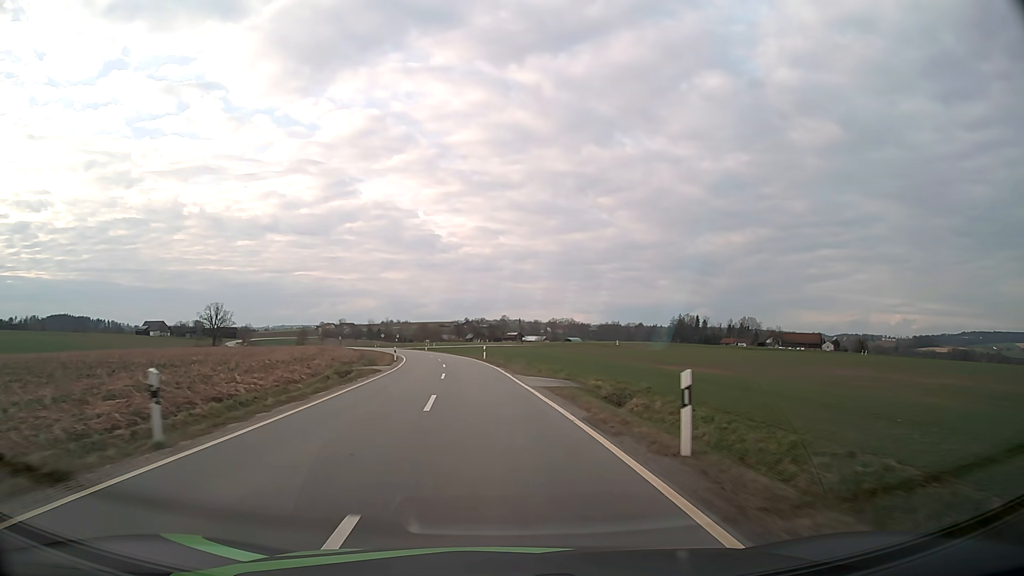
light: Day
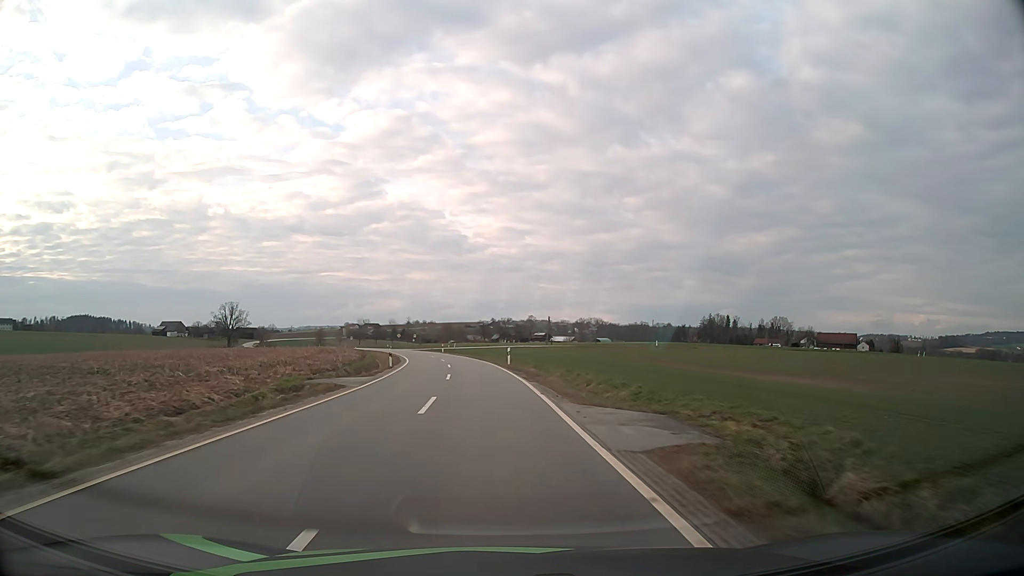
(-0.2, +12.7) m; -2°
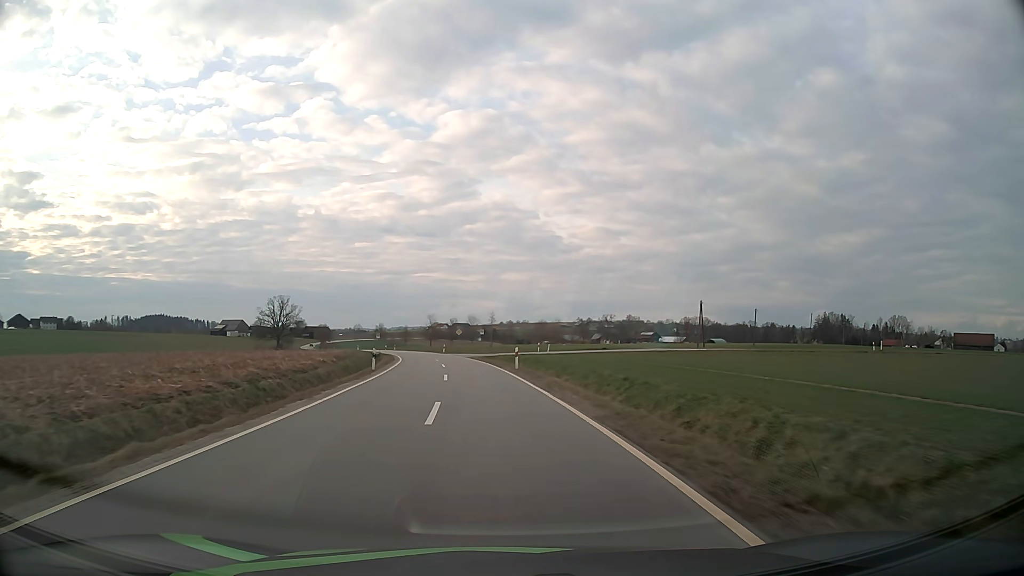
(-3.7, +50.8) m; -8°
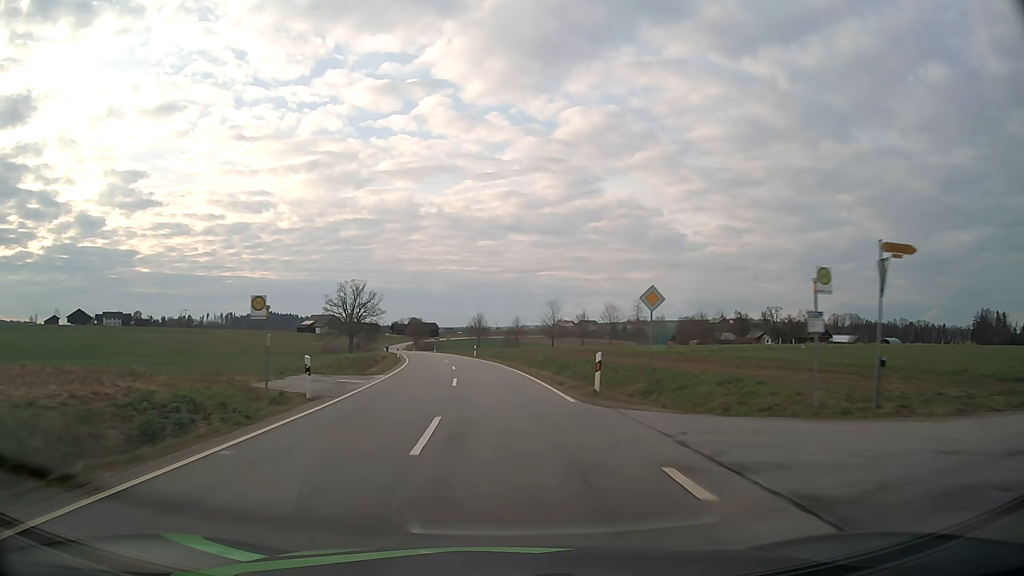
(-6.5, +63.7) m; -11°
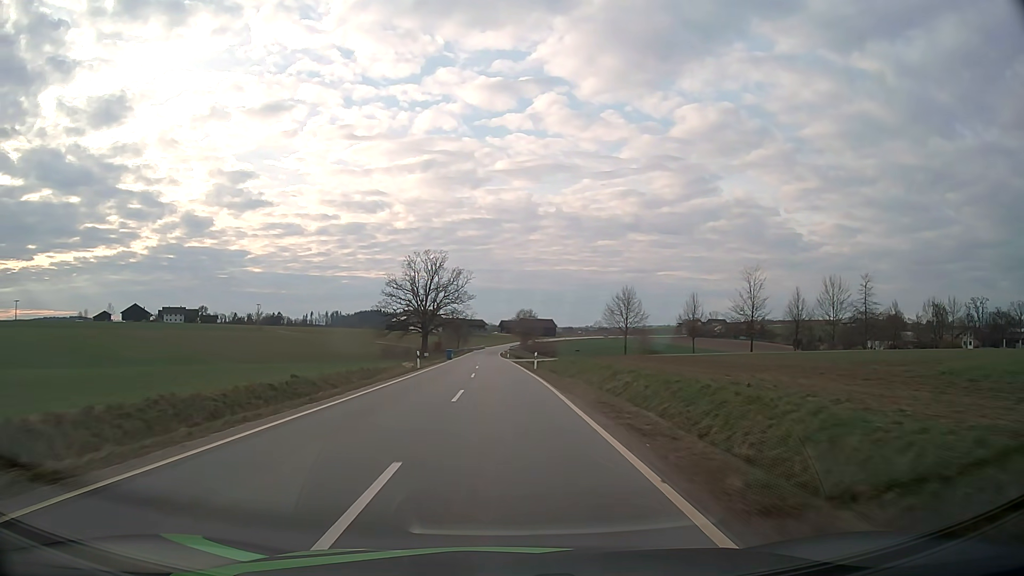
(-5.7, +65.2) m; -10°
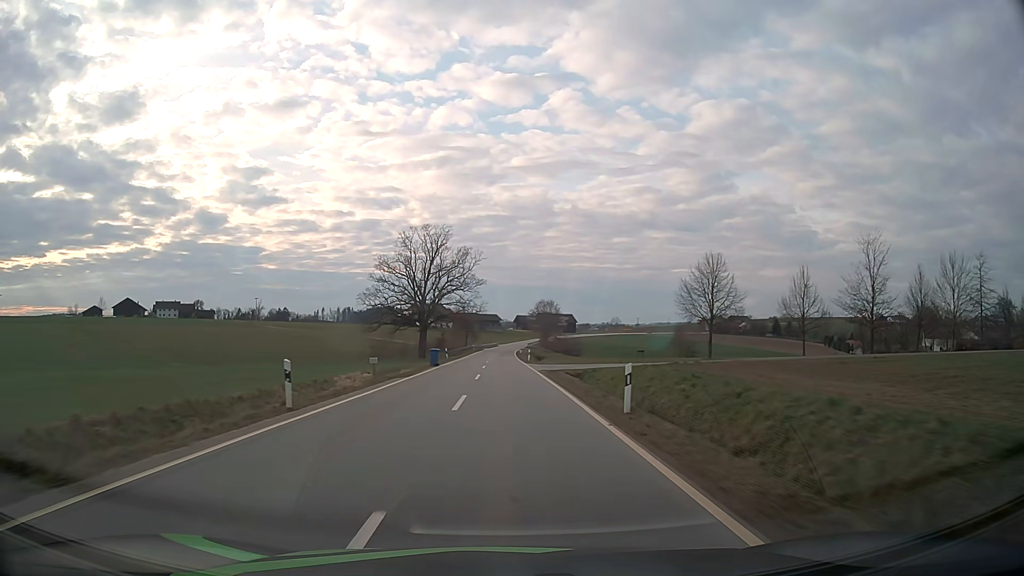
(-0.4, +26.8) m; -1°
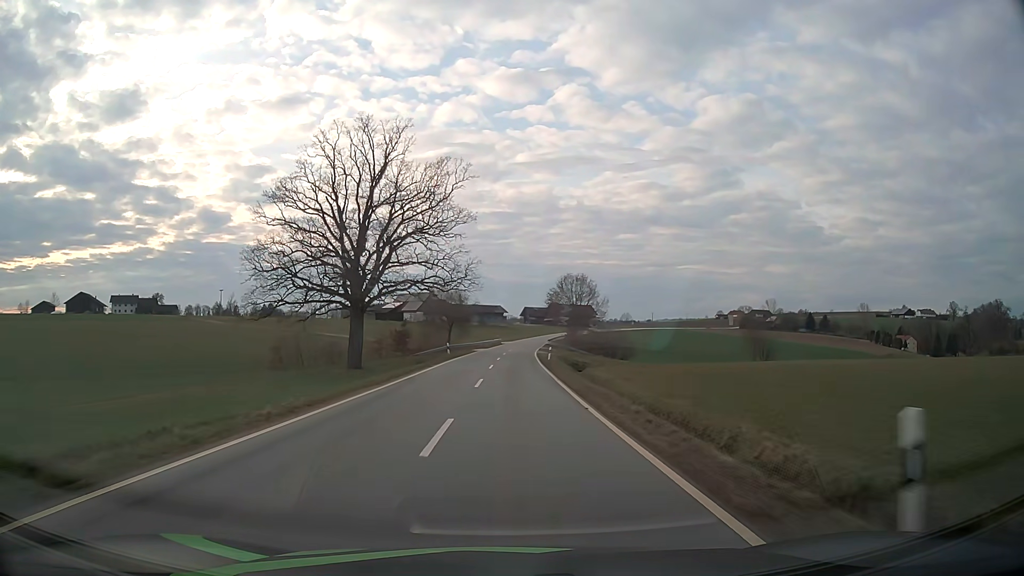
(-0.5, +54.5) m; -1°
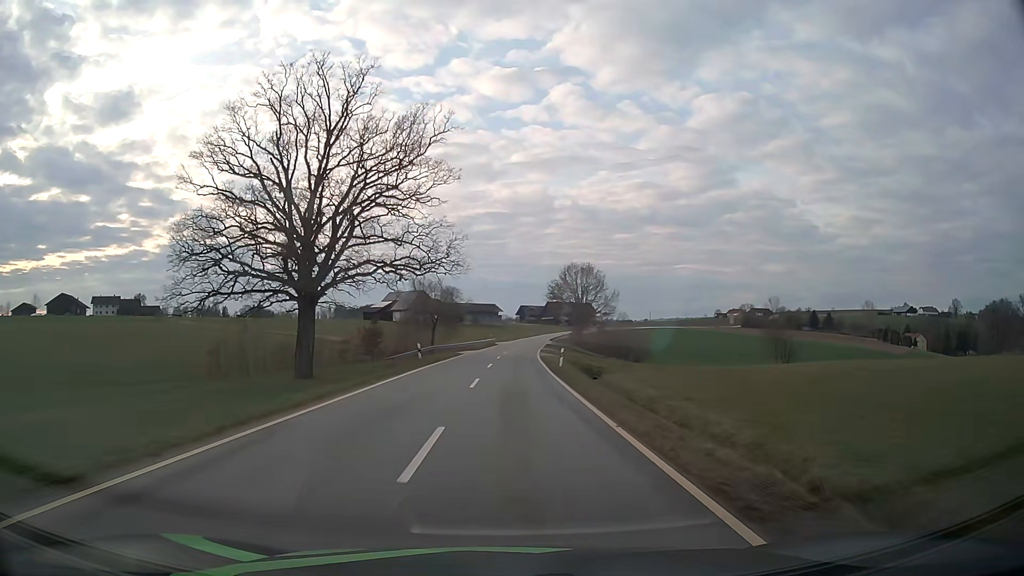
(+0.1, +13.8) m; +1°
(0, +10) (0, +20) (0, +30) (0, +40) (+1, +50) (+1, +60) (+2, +70) (+2, +80) (+3, +90) (+4, +100) m
